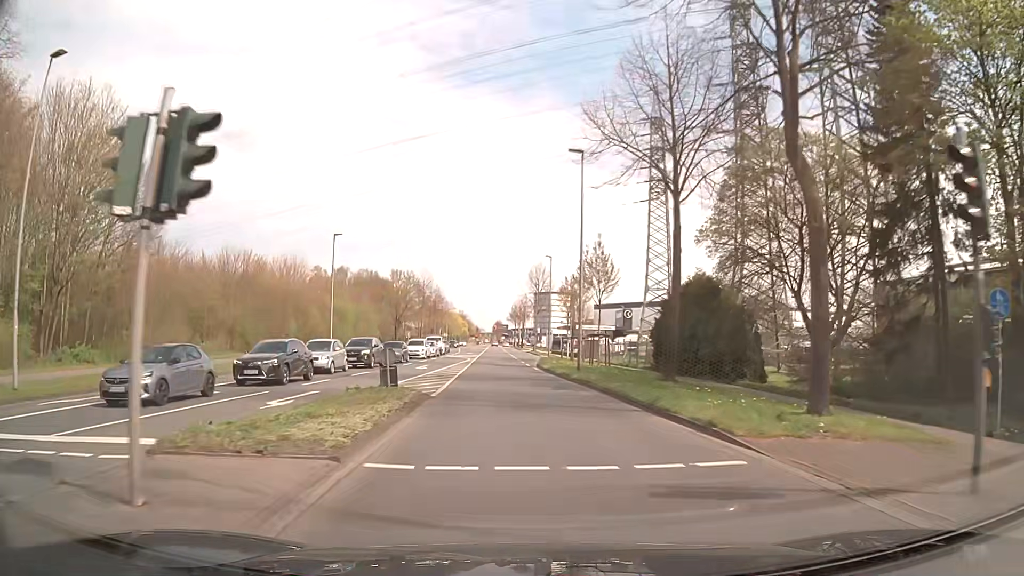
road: secondary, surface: asphalt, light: Day
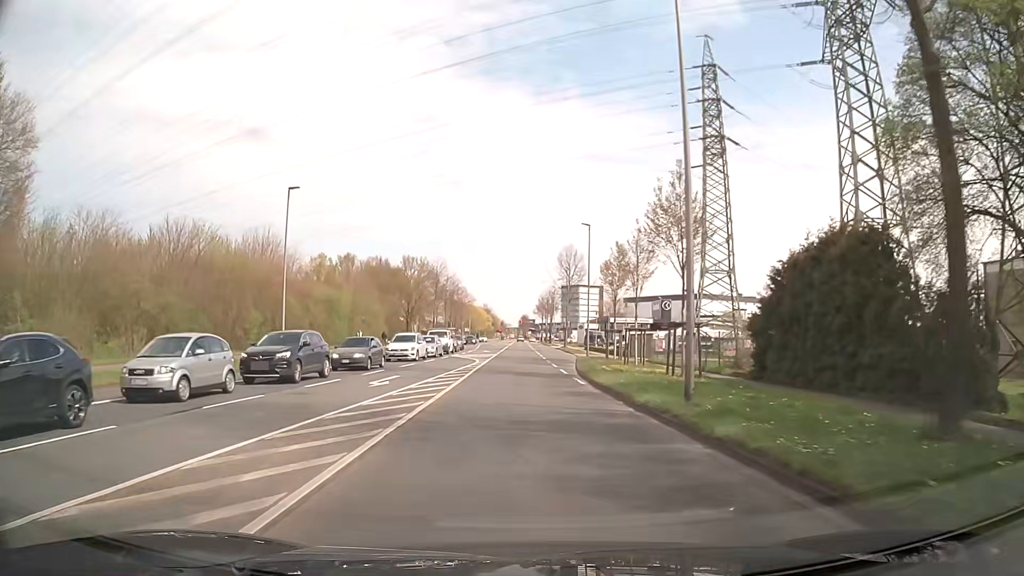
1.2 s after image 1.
(-0.2, +15.4) m; -2°
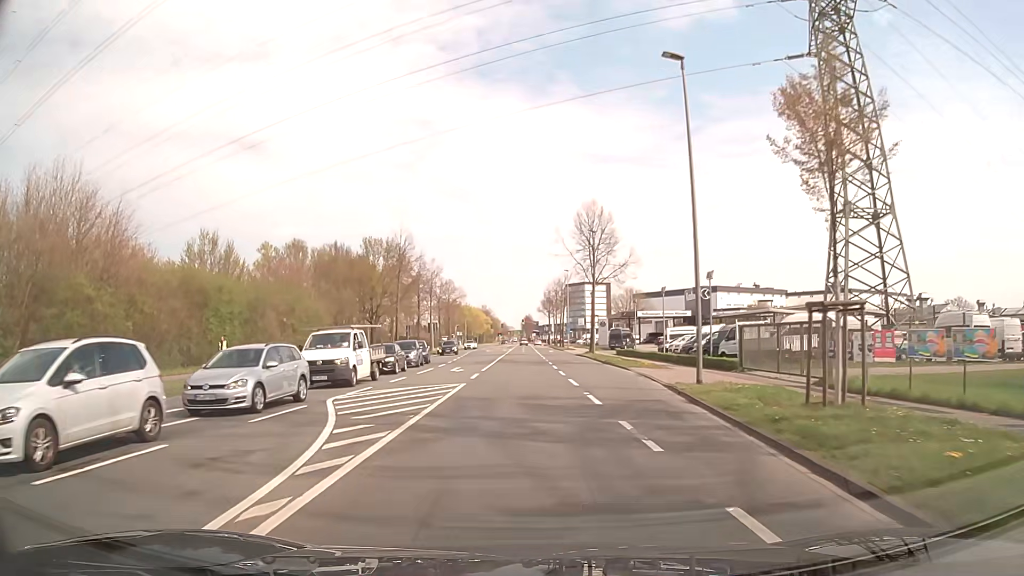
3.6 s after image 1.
(0.0, +30.7) m; 0°
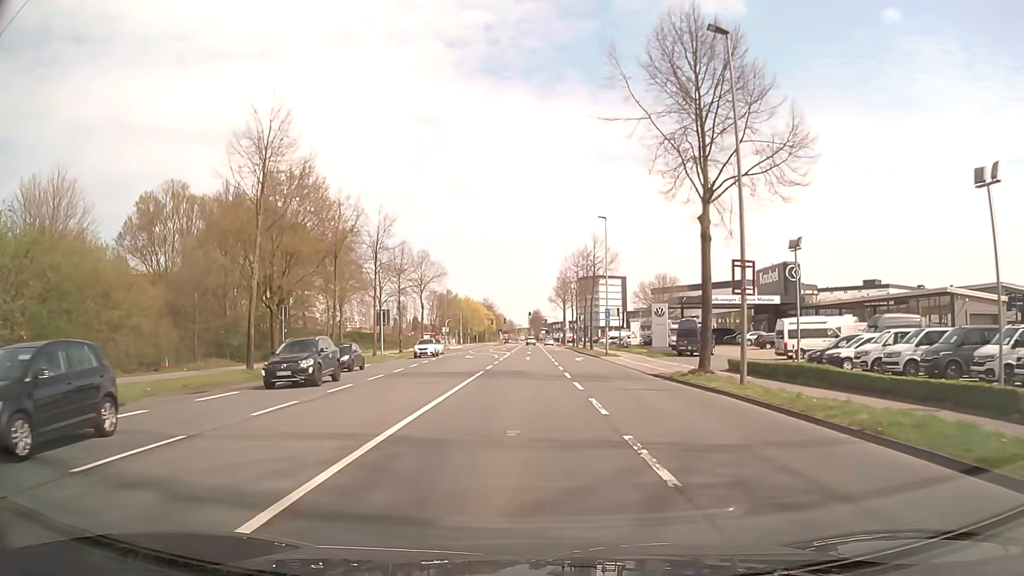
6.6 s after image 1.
(-0.1, +38.0) m; -1°
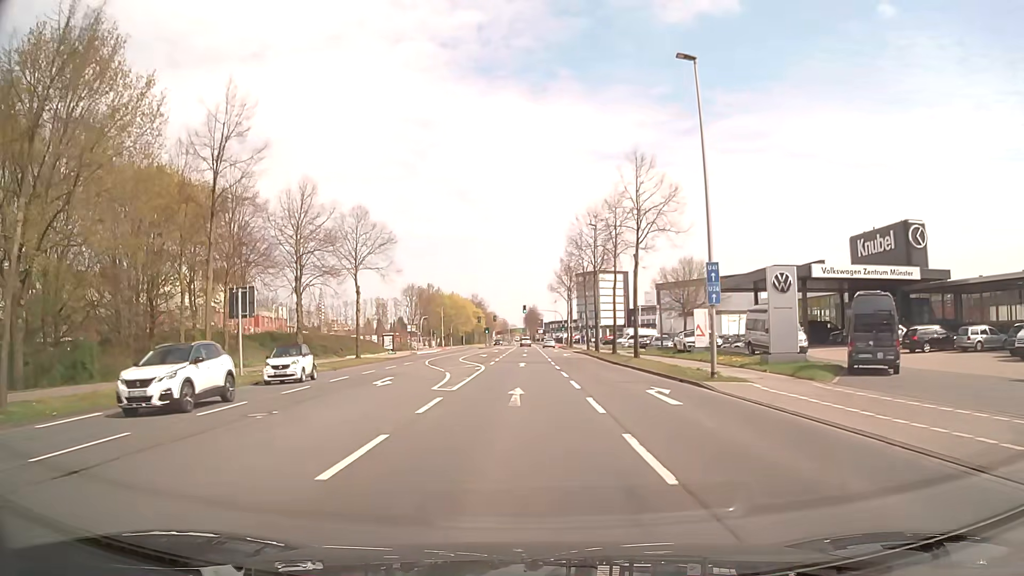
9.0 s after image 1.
(+0.3, +30.1) m; +1°
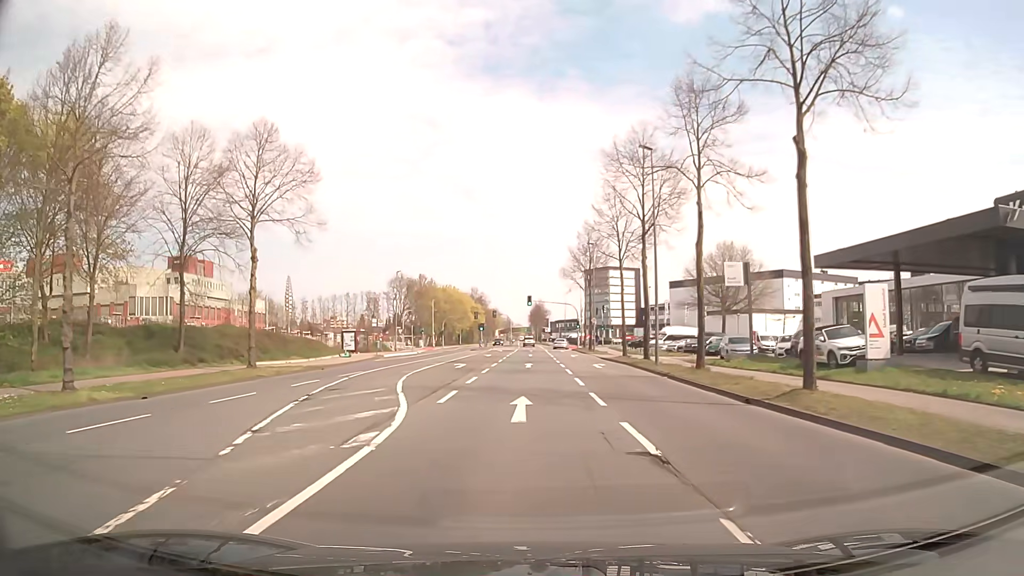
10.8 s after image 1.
(-0.1, +22.5) m; 0°
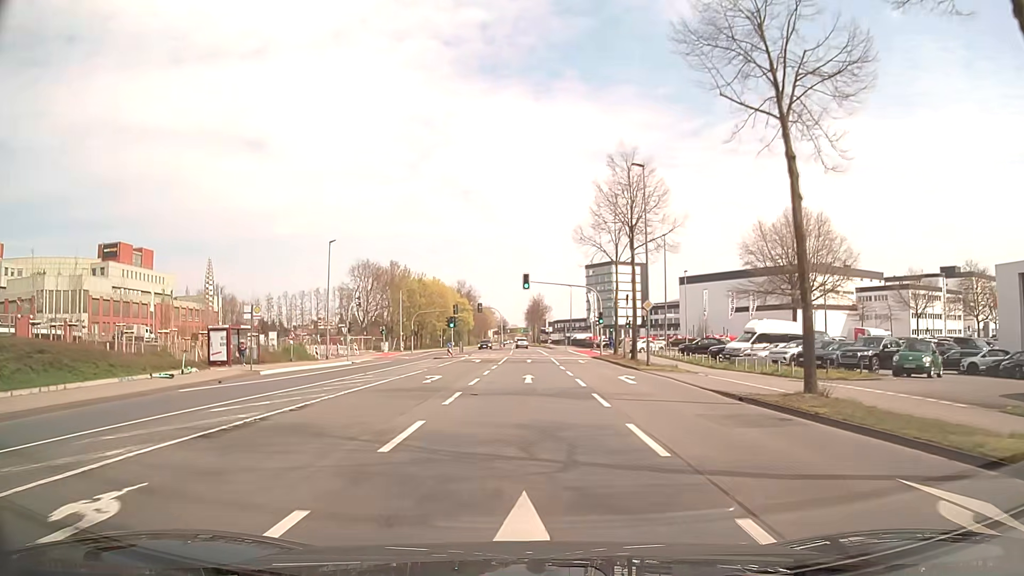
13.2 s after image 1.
(-0.1, +30.0) m; 0°
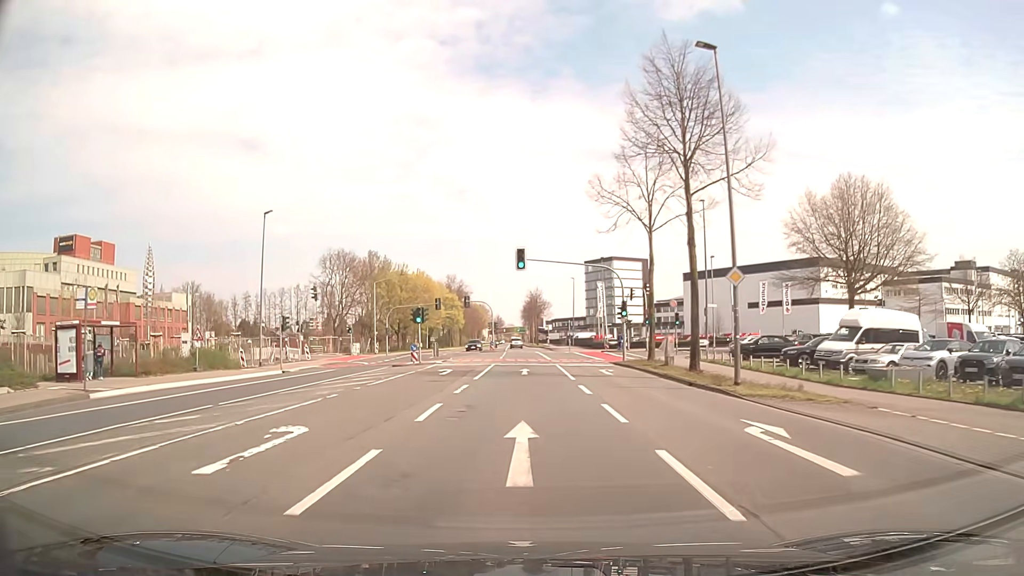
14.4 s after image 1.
(+0.1, +15.1) m; +1°
(0, +10) (0, +20) (0, +30) (0, +40) (0, +50) (-1, +60) (-1, +70) (-1, +80) (-2, +90) (-2, +100) m
